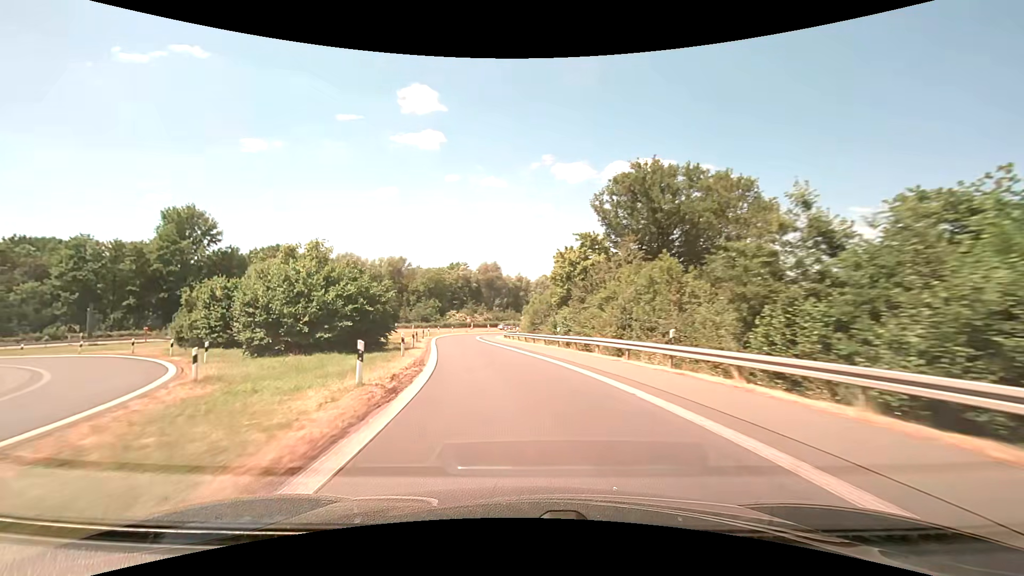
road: motorway_link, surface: asphalt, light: Day
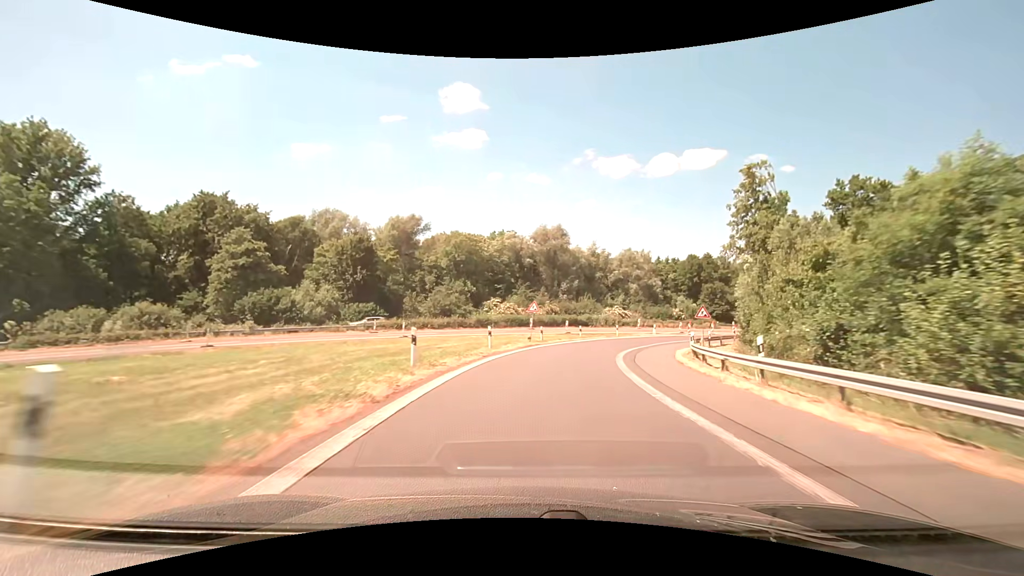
(-9.0, +57.9) m; -7°
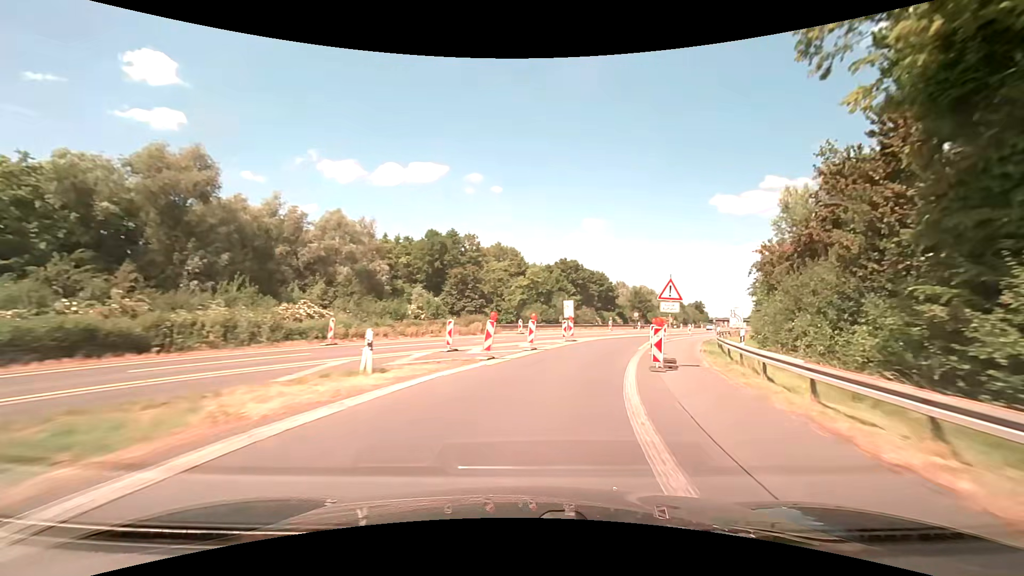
(+11.0, +44.4) m; +30°
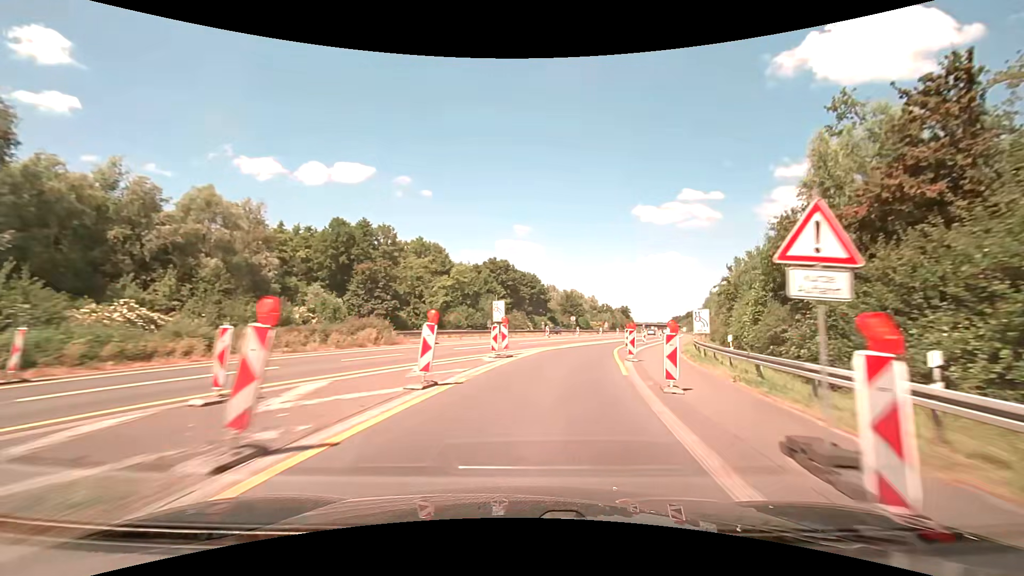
(+0.9, +11.9) m; +8°
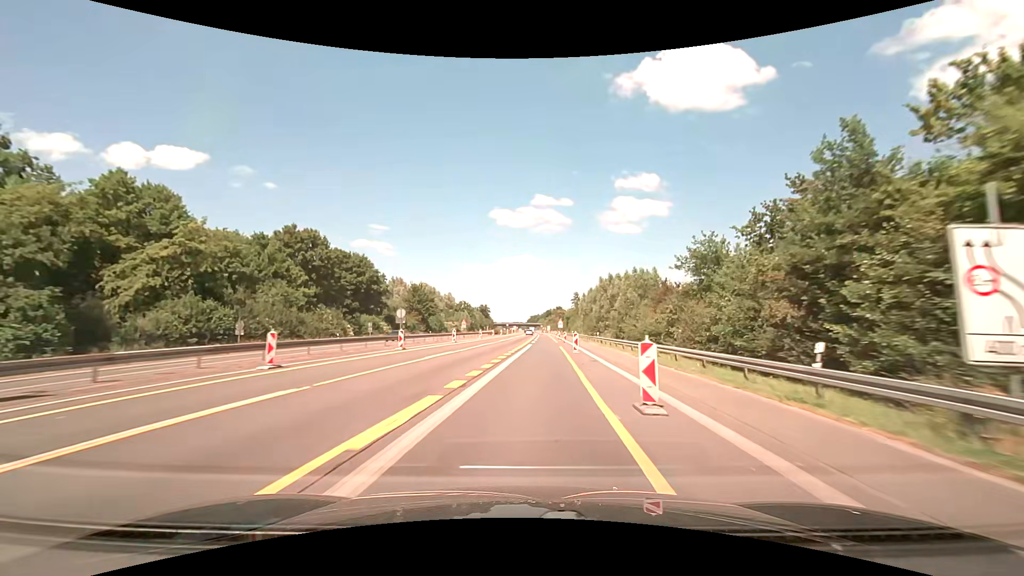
(+6.5, +37.7) m; +17°
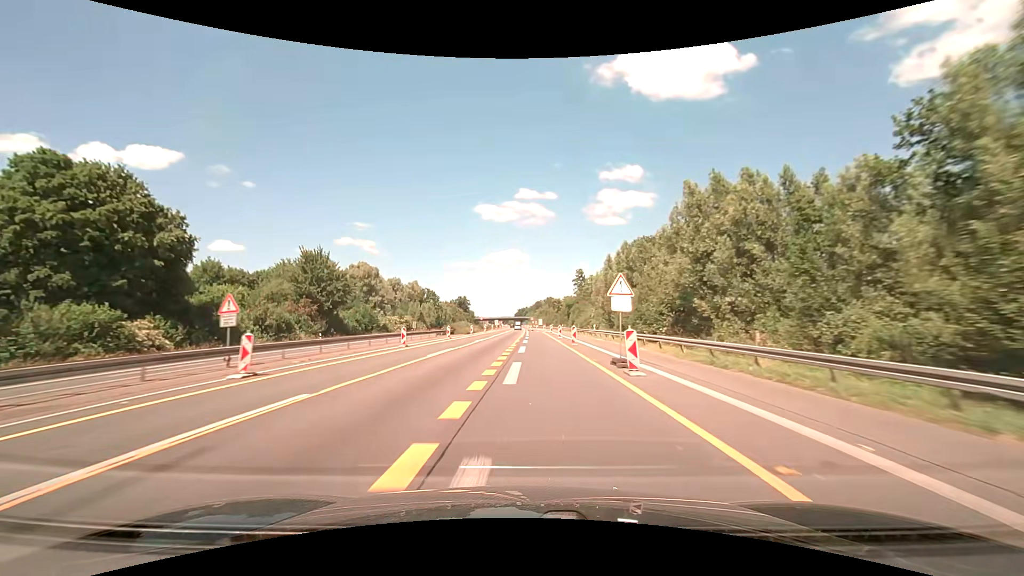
(+2.0, +55.3) m; +2°
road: motorway
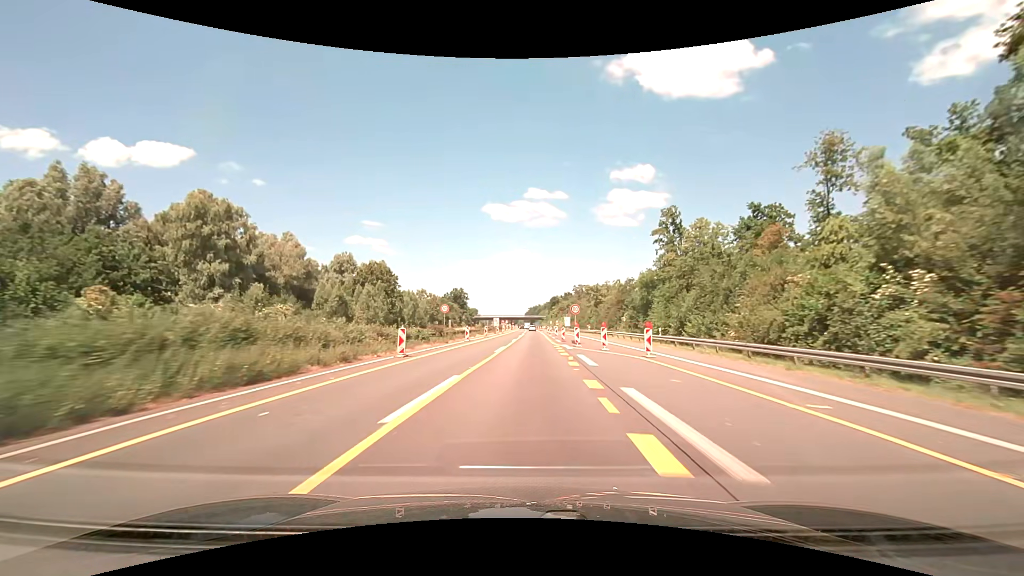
(-1.8, +69.0) m; -2°
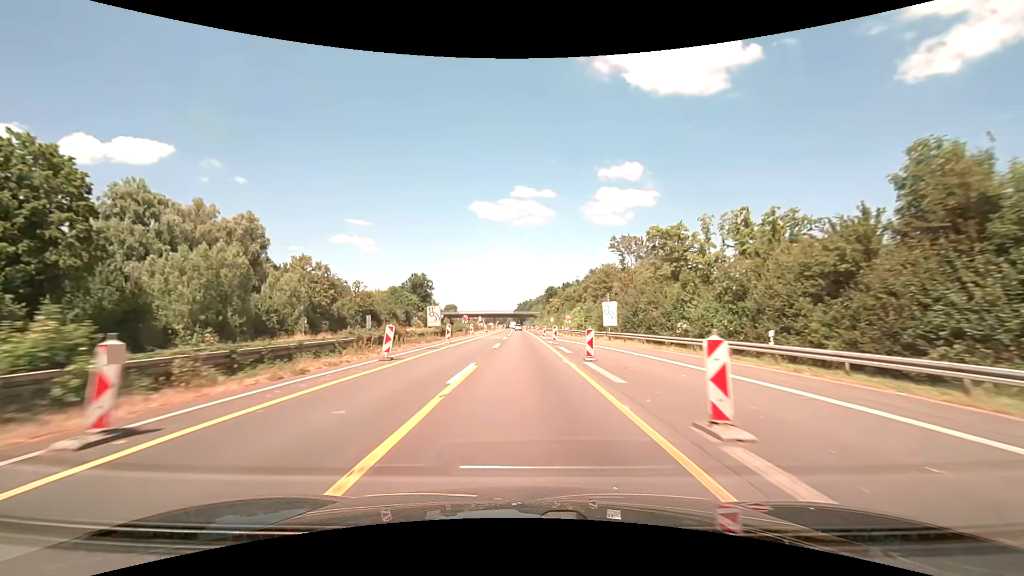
(+1.2, +67.7) m; +1°
(0, +10) (0, +20) (0, +30) (0, +40) (0, +50) (0, +60) (0, +70) (-1, +80) (-1, +90) (-1, +100) m
